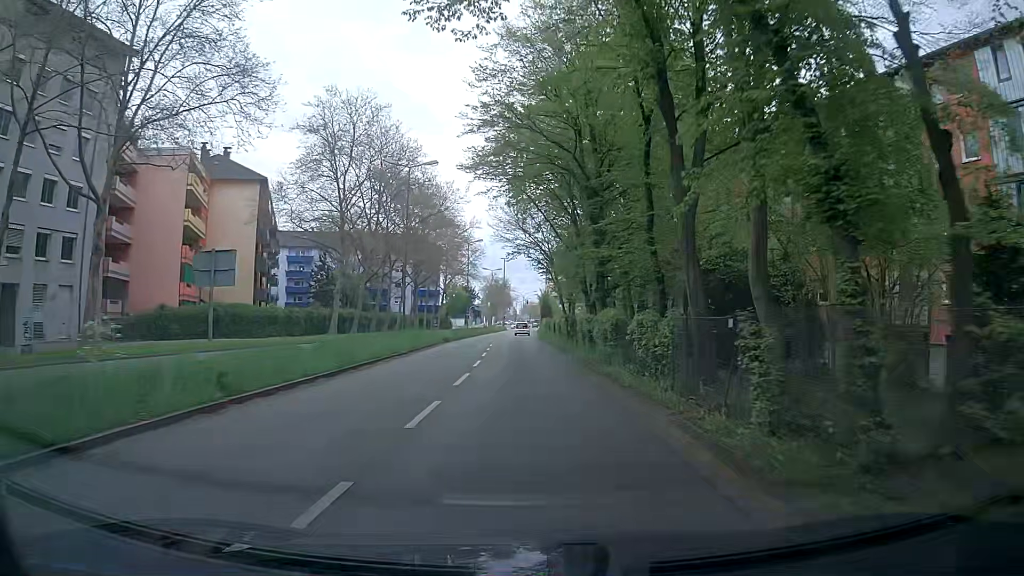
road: secondary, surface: asphalt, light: Day
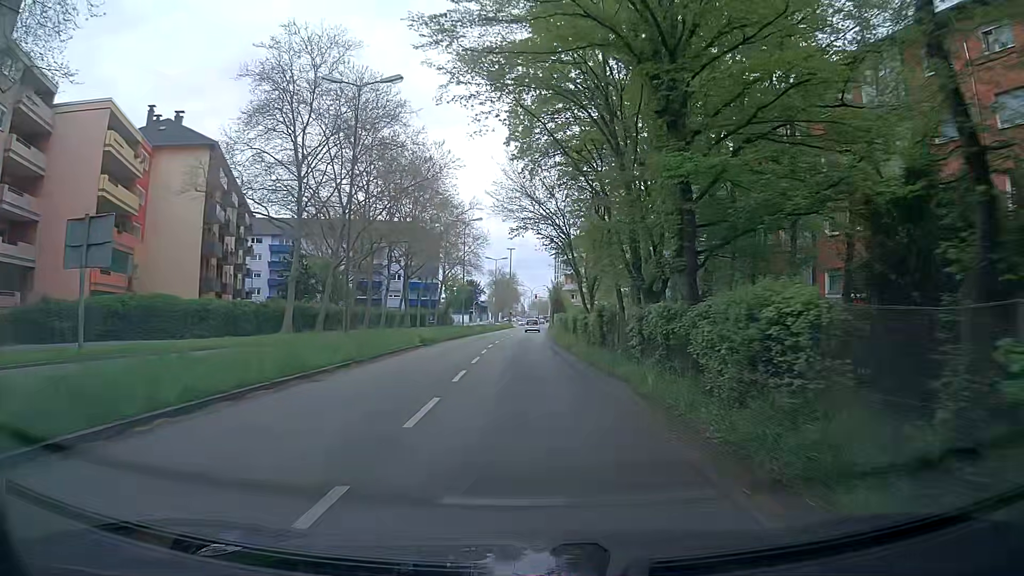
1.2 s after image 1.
(-0.2, +12.5) m; -1°
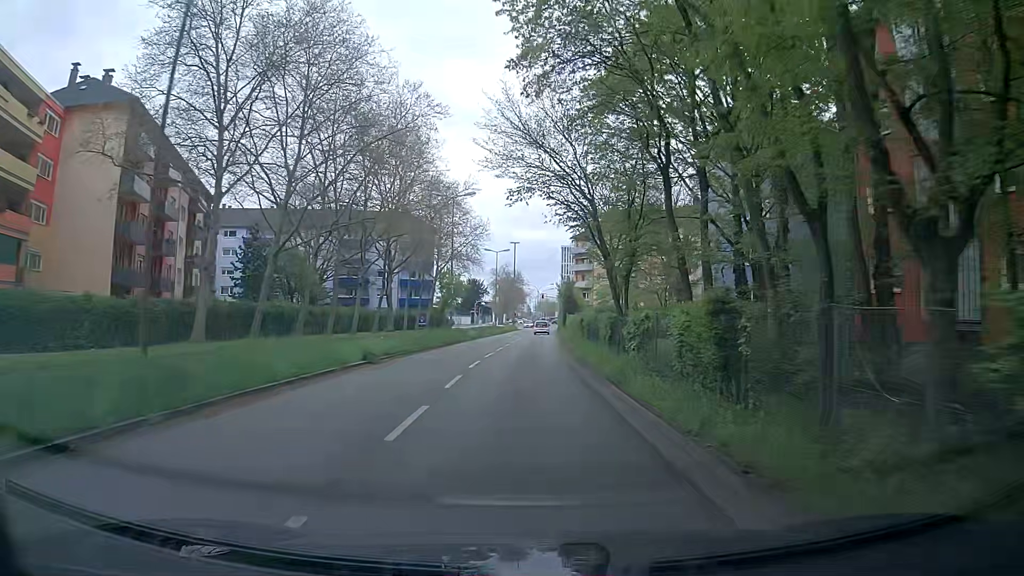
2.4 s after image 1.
(-0.1, +12.8) m; -2°
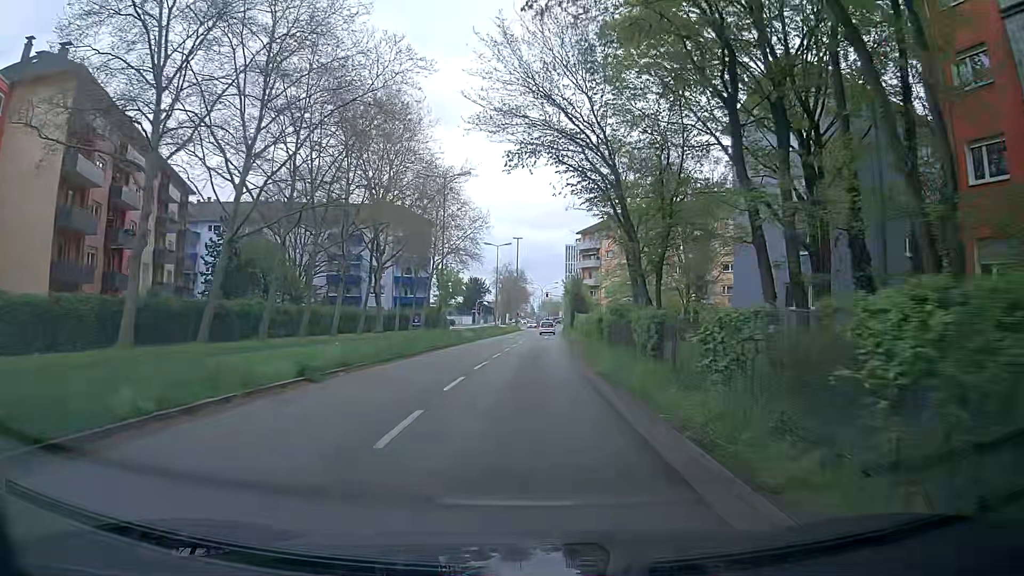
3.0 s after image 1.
(0.0, +6.5) m; 0°
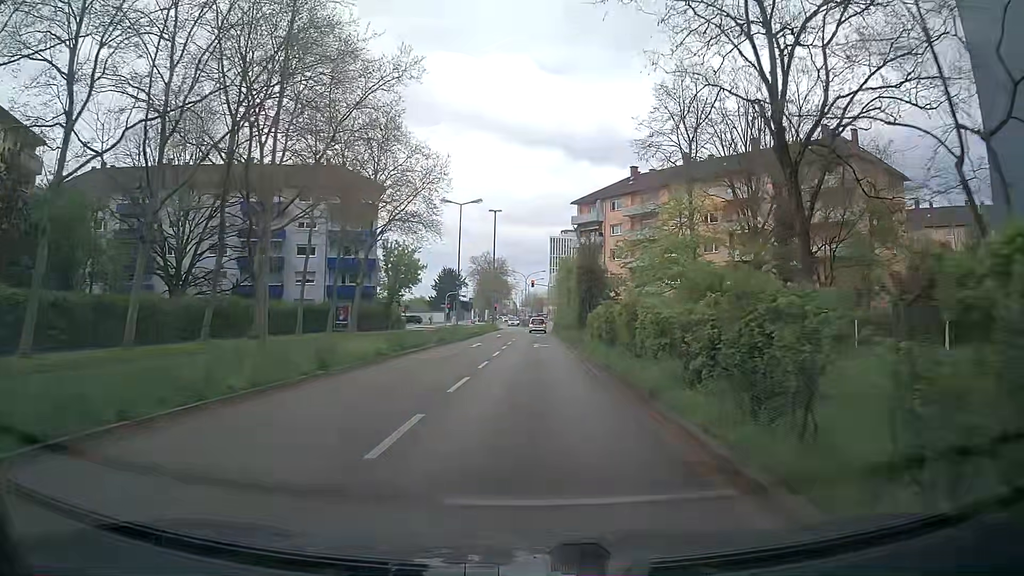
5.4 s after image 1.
(+0.2, +24.4) m; +1°
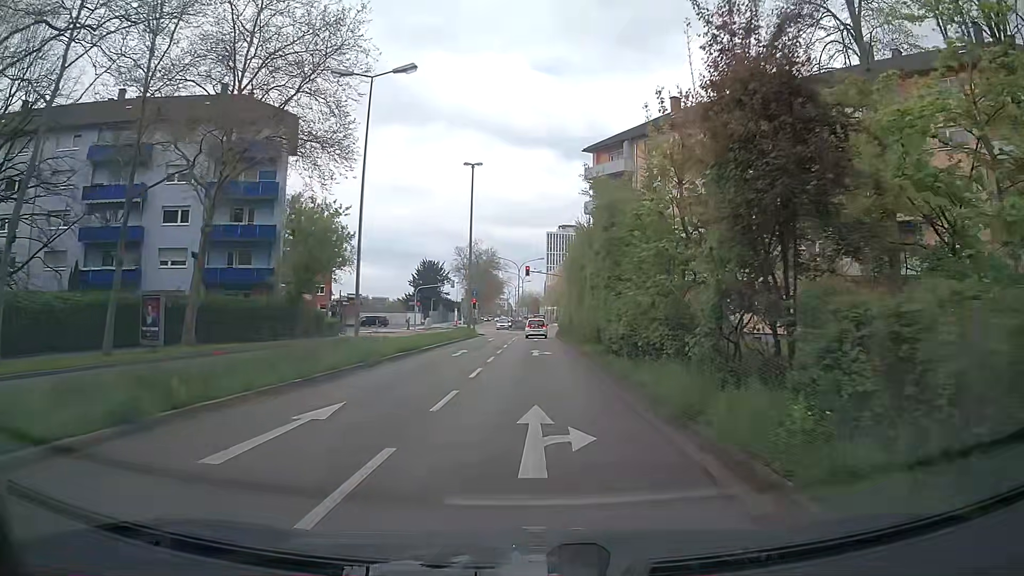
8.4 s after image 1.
(+0.4, +26.2) m; +1°
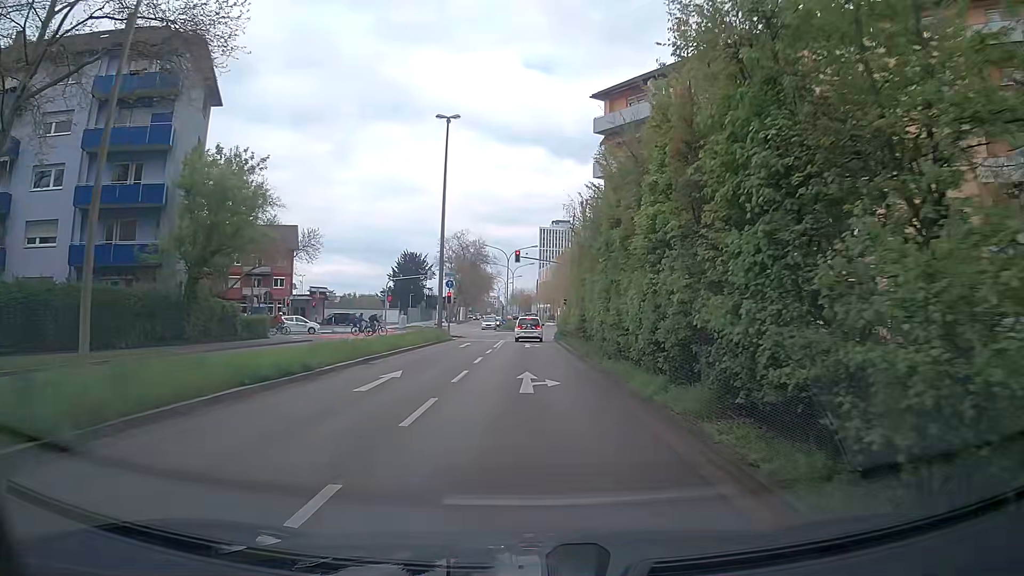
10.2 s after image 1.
(0.0, +13.5) m; +2°
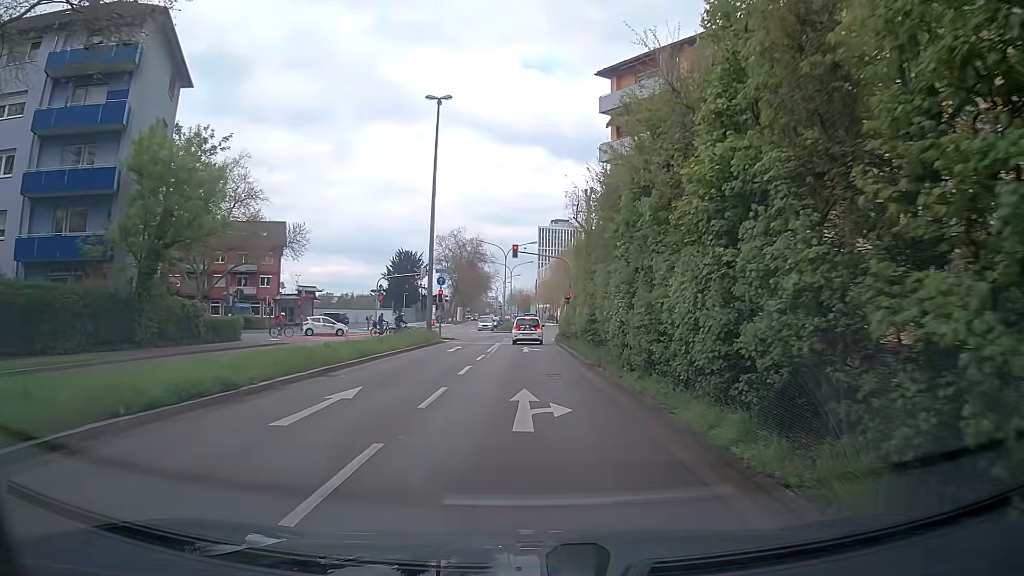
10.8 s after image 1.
(-0.1, +4.1) m; -1°
